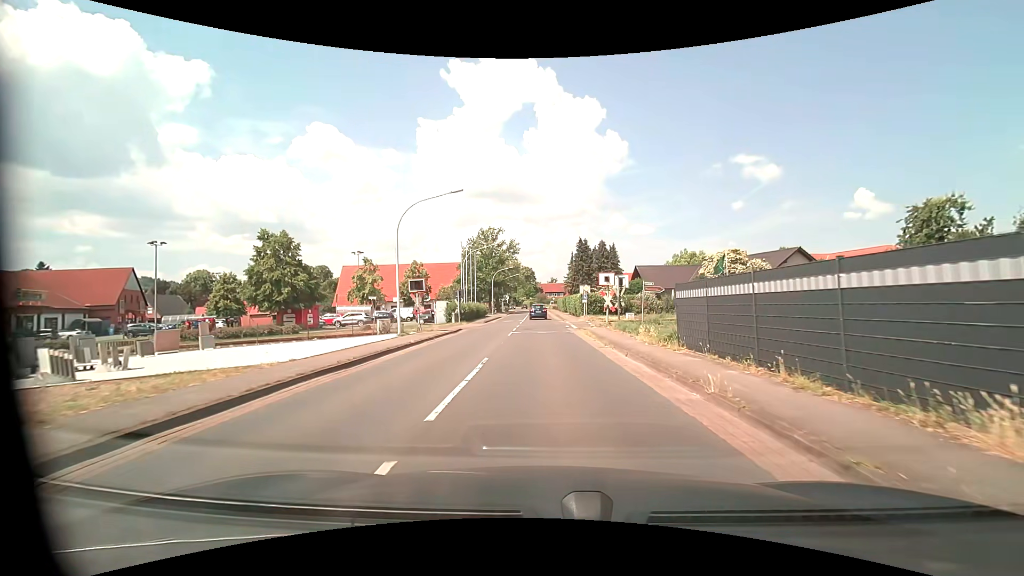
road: primary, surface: asphalt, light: Day
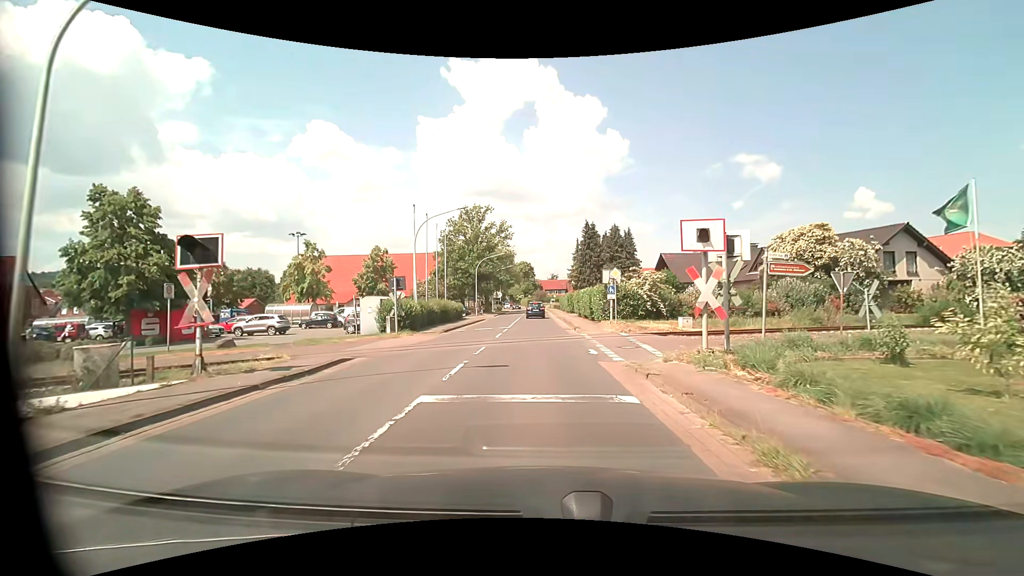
(+0.1, +18.2) m; 0°
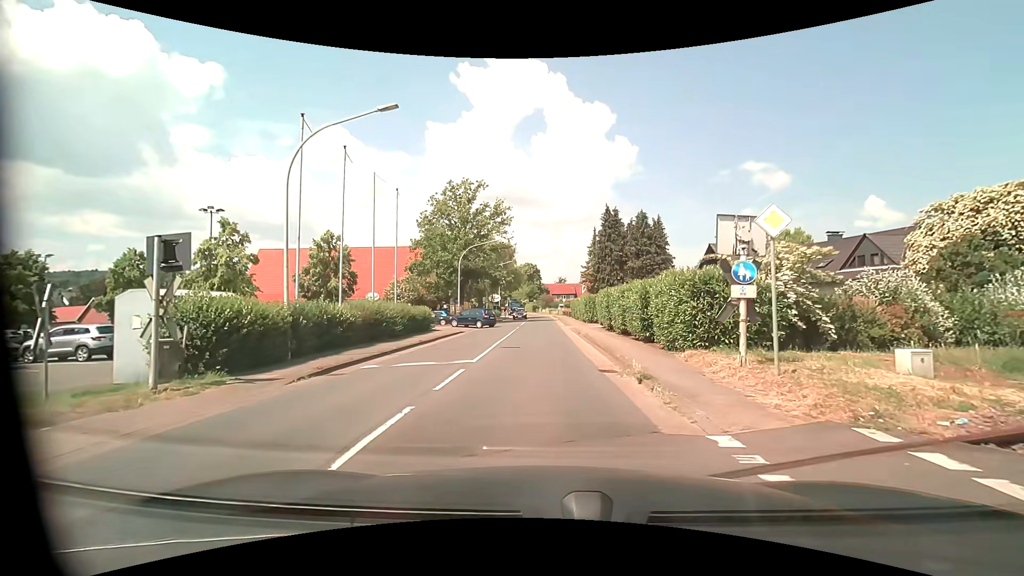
(-0.2, +16.3) m; -1°
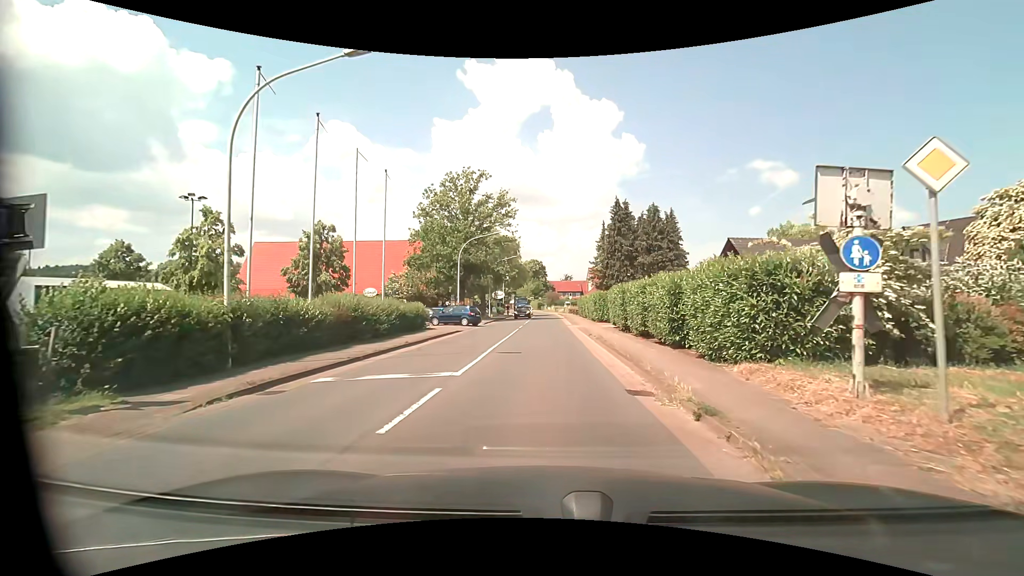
(0.0, +3.2) m; 0°
